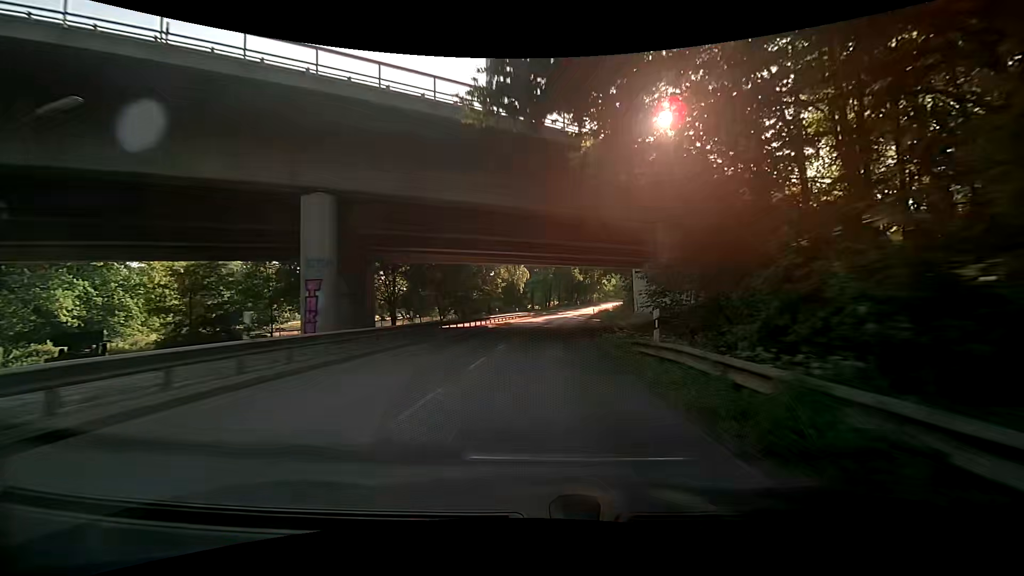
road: secondary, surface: asphalt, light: Day
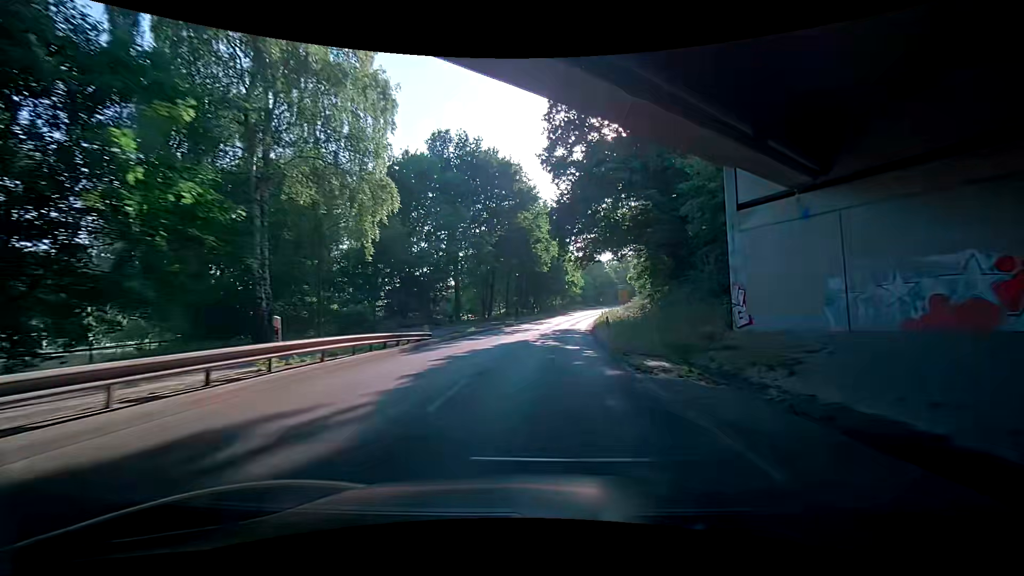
(+4.2, +46.7) m; +8°
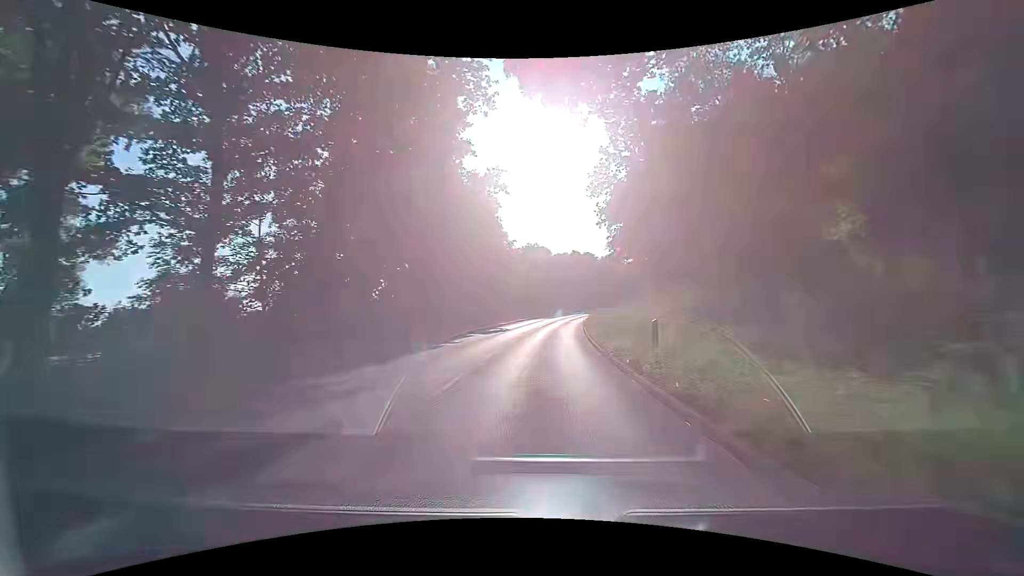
(+0.2, +46.8) m; +4°
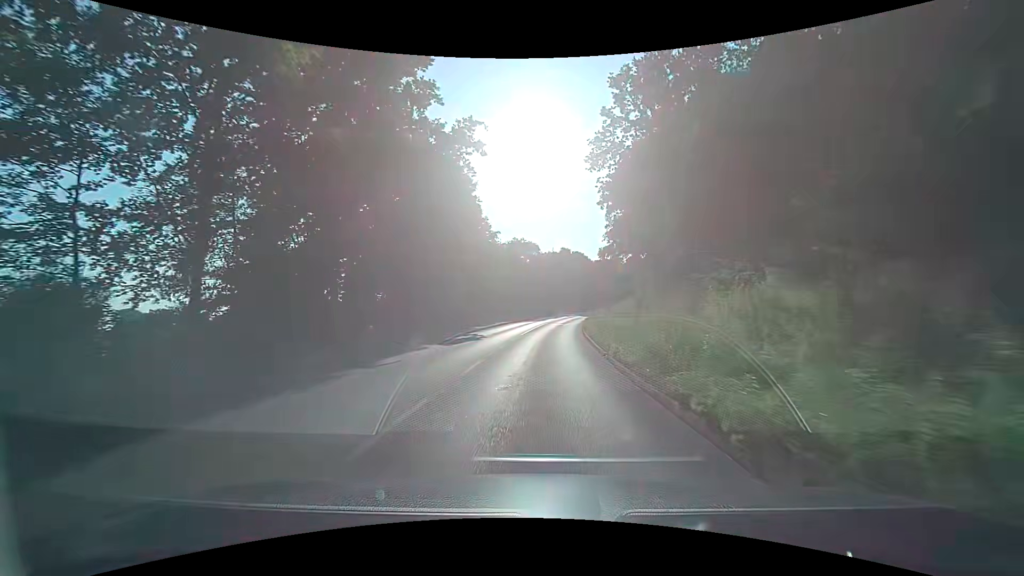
(+0.3, +9.3) m; +3°
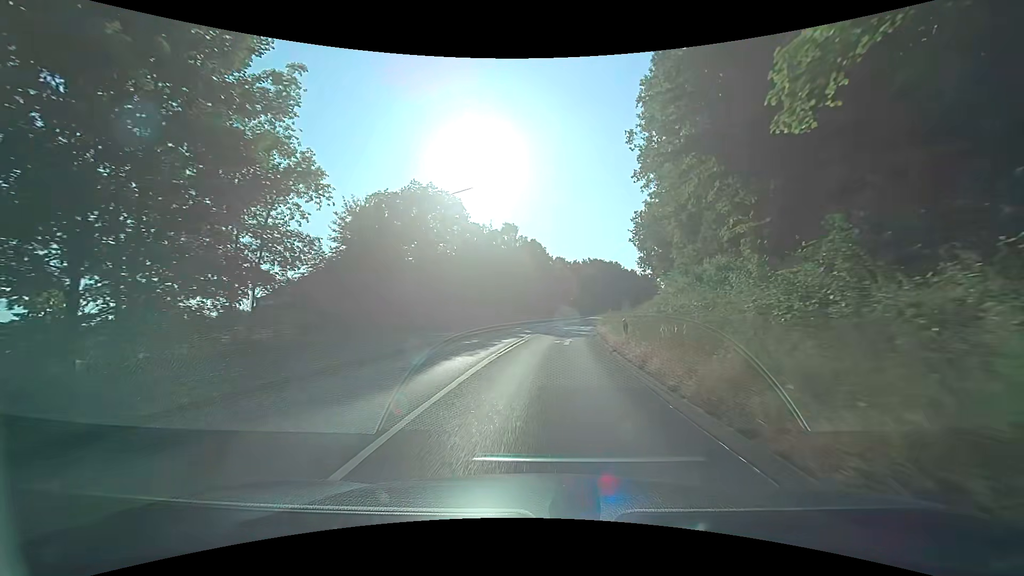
(+2.4, +45.8) m; +6°
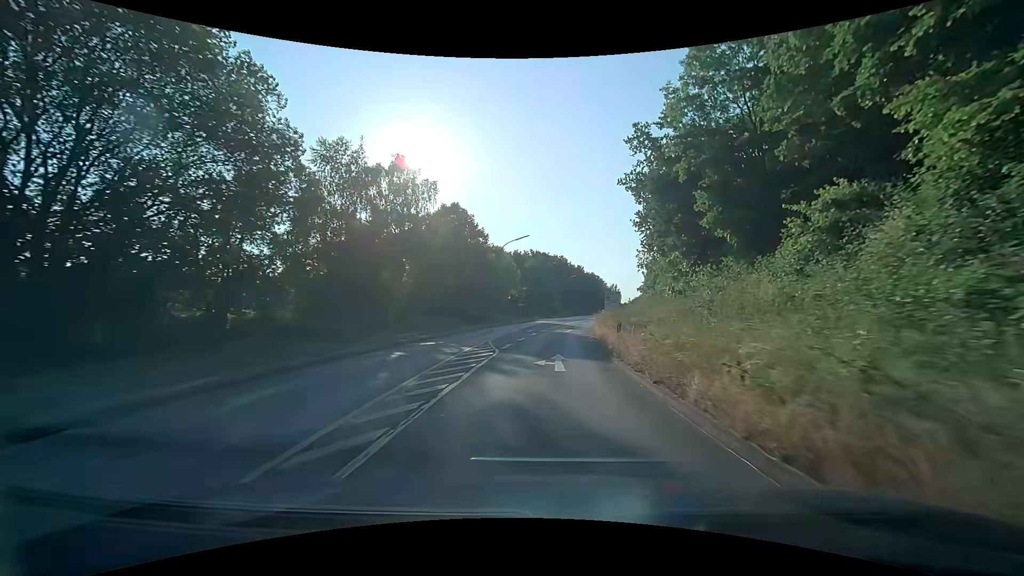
(+2.3, +35.3) m; +7°
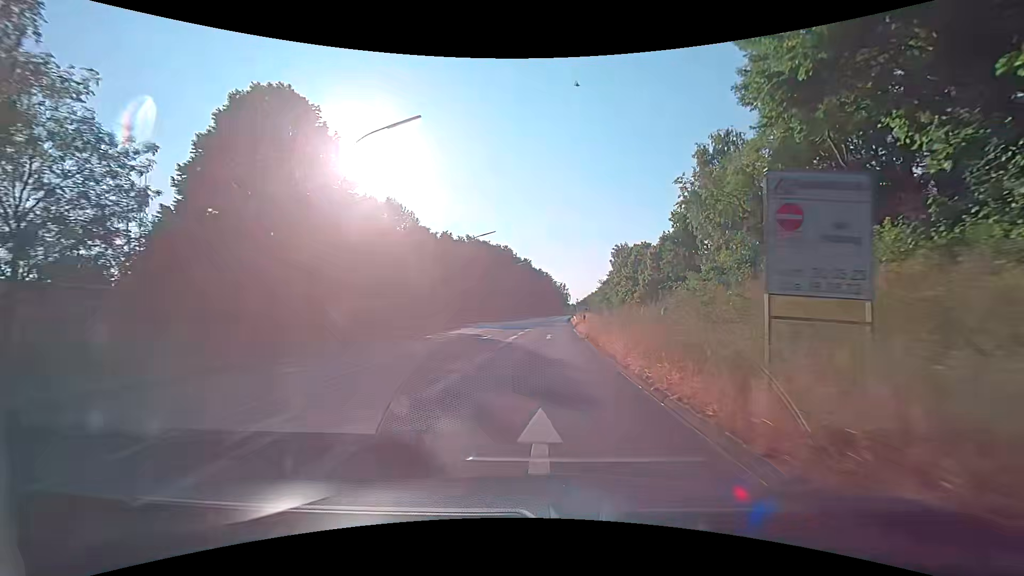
(+2.0, +34.6) m; +6°
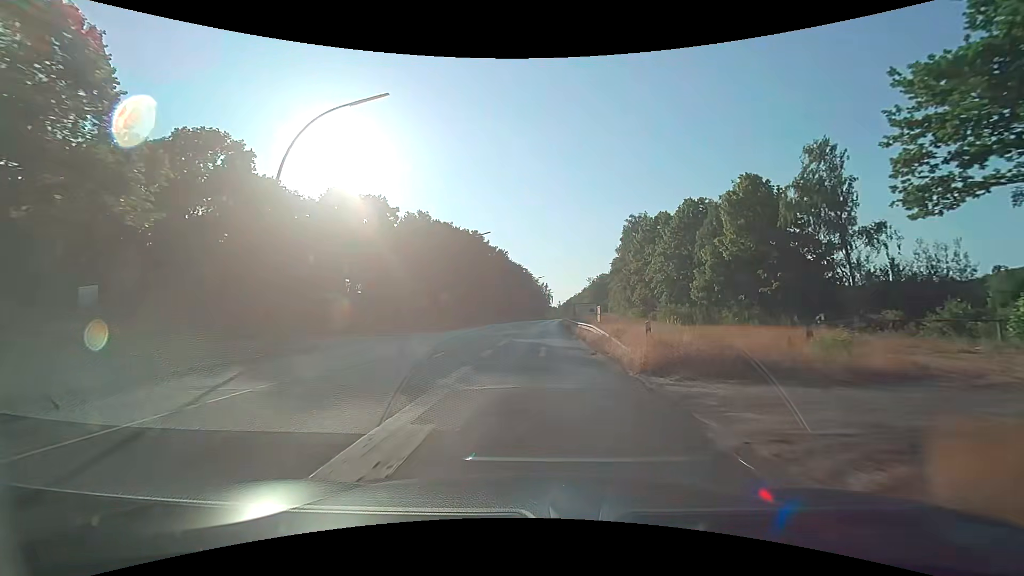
(+0.9, +34.3) m; +2°
(0, +10) (0, +20) (0, +30) (+1, +40) (+1, +50) (+1, +60) (+2, +70) (+2, +80) (+3, +90) (+4, +100) m
